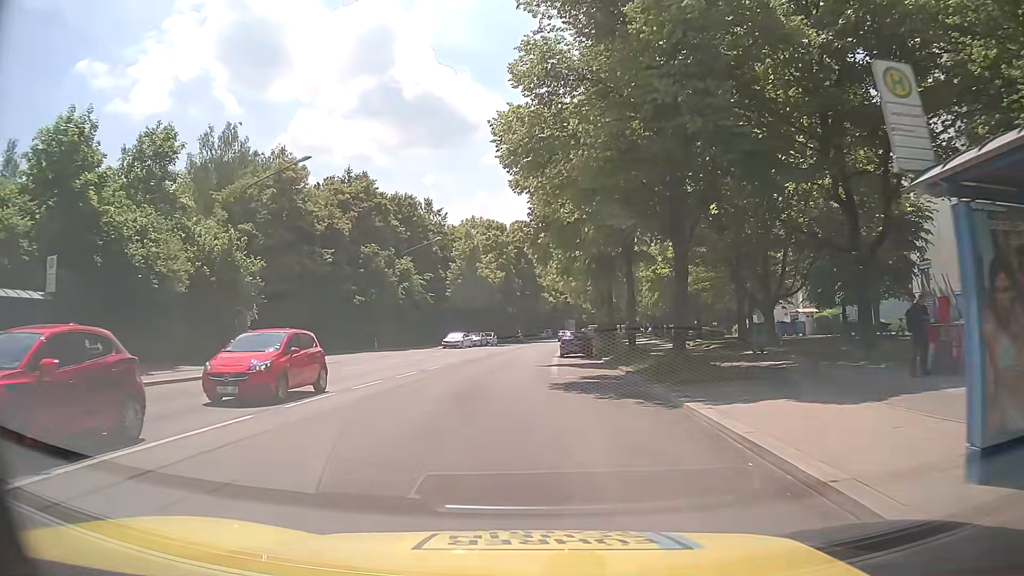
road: secondary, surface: asphalt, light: Day
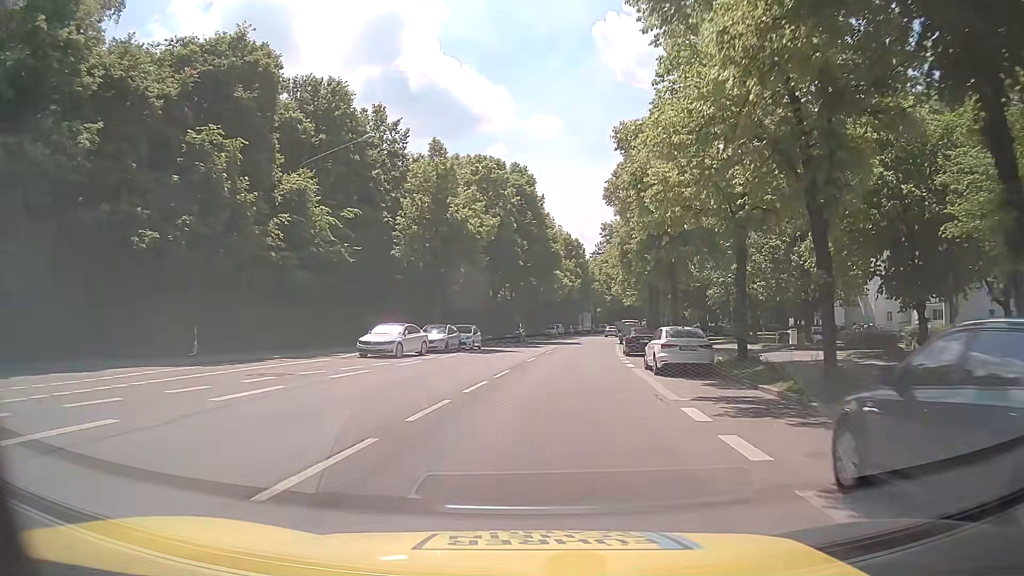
(-0.2, +34.5) m; +1°
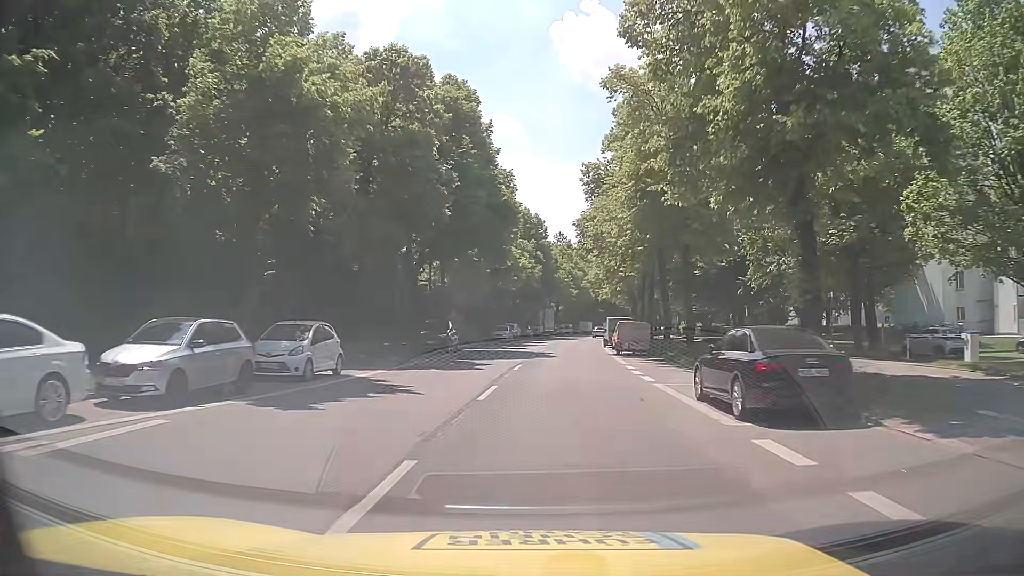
(+1.0, +23.7) m; +4°
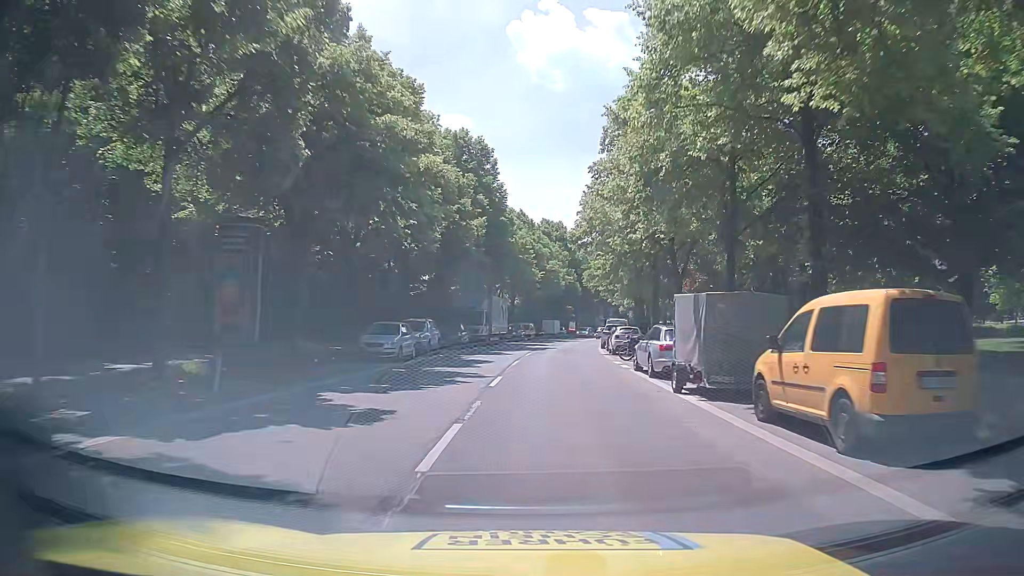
(+1.3, +33.6) m; +5°
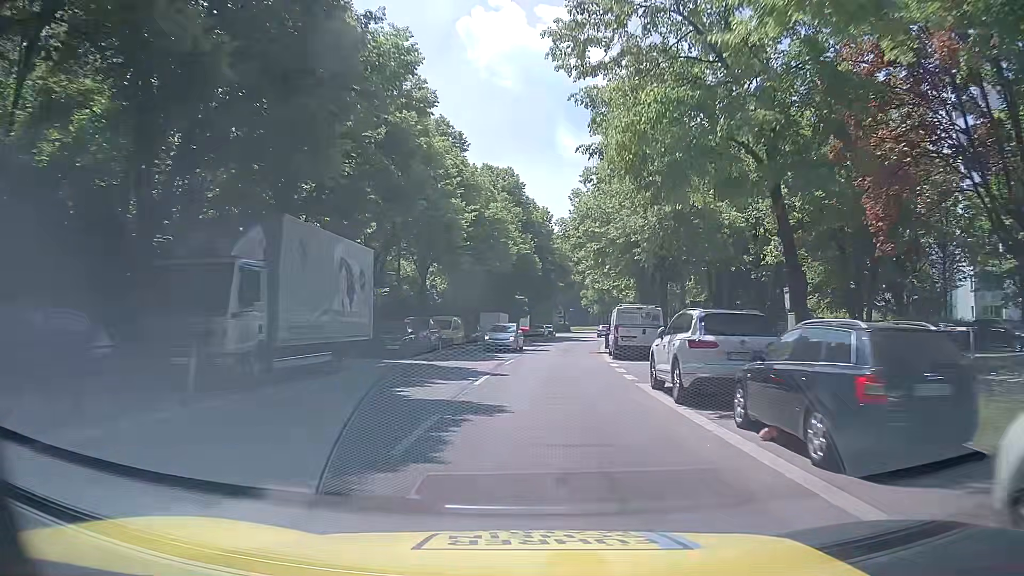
(+0.7, +34.3) m; +3°
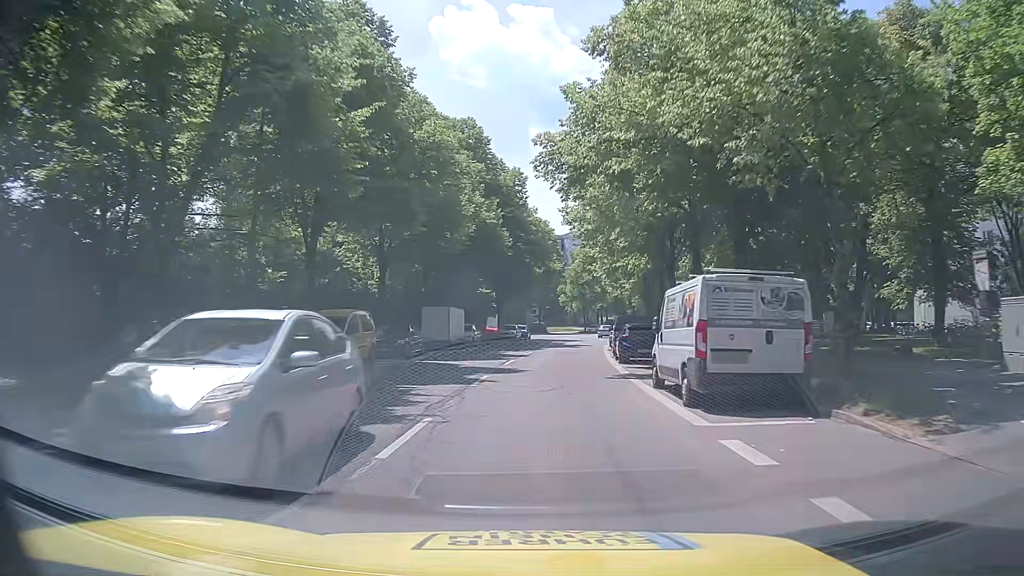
(+0.7, +17.1) m; +4°
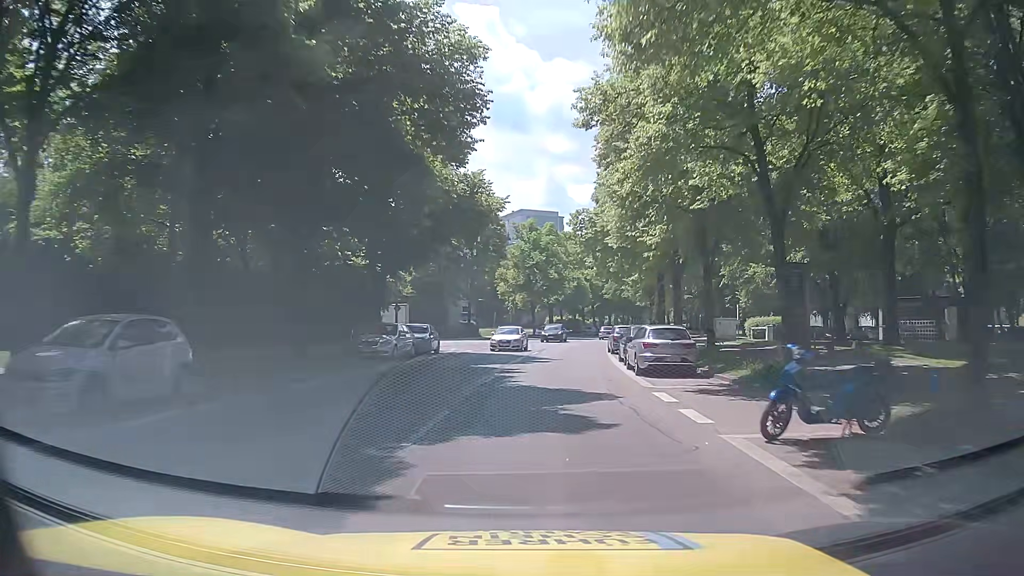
(+1.3, +34.1) m; +6°
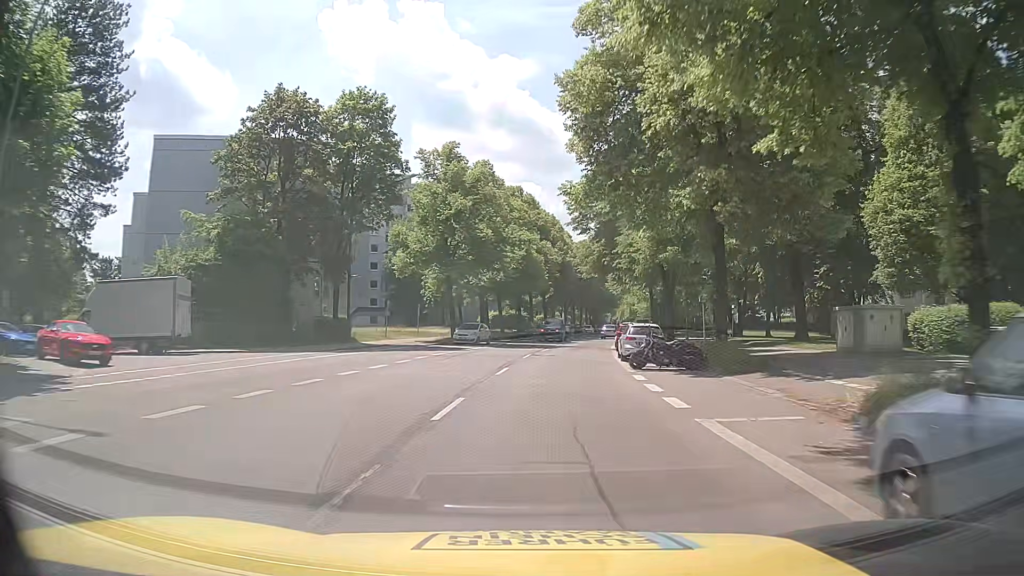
(+1.1, +33.9) m; +5°
(0, +10) (0, +20) (+1, +30) (+2, +40) (+3, +50) (+5, +60) (+7, +70) (+9, +79) (+11, +89) (+14, +99) m
